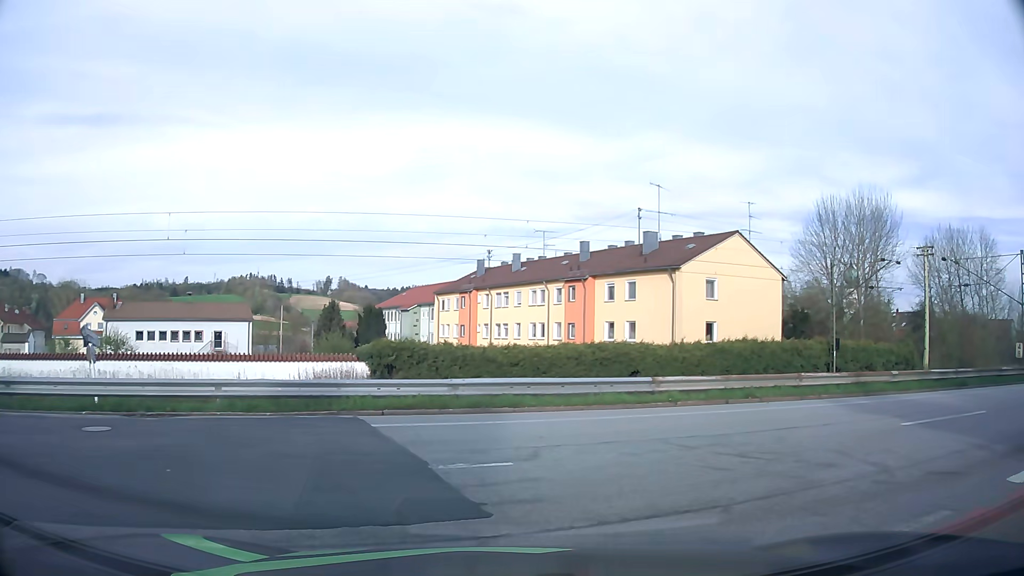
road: unclassified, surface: asphalt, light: Day
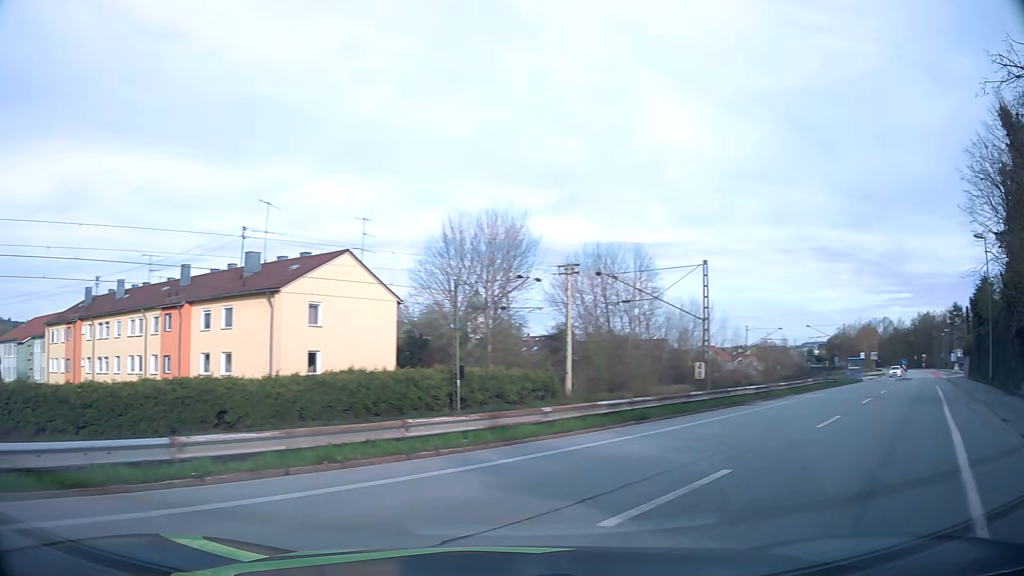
(+1.3, +5.1) m; +30°
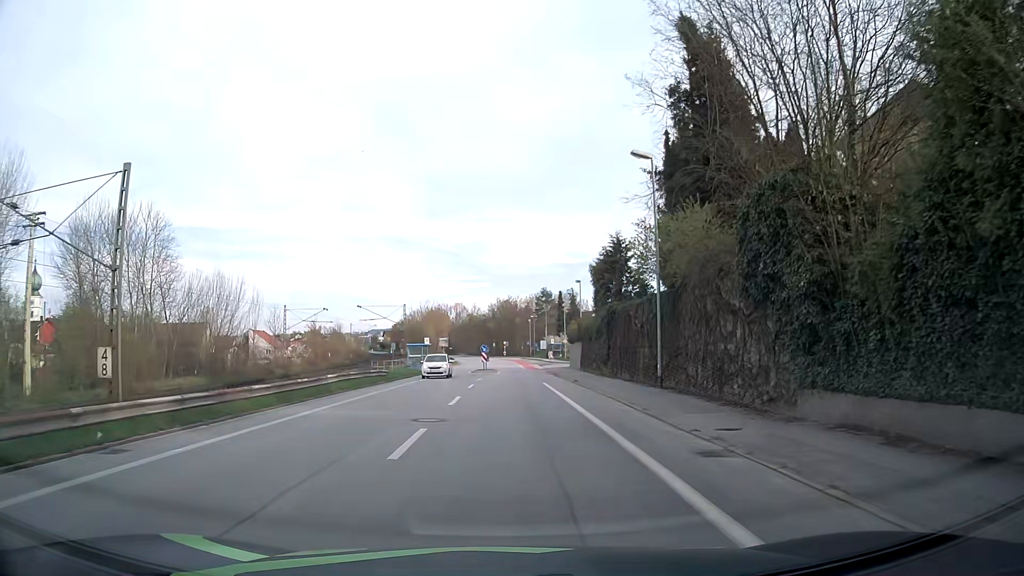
(+7.7, +13.7) m; +39°
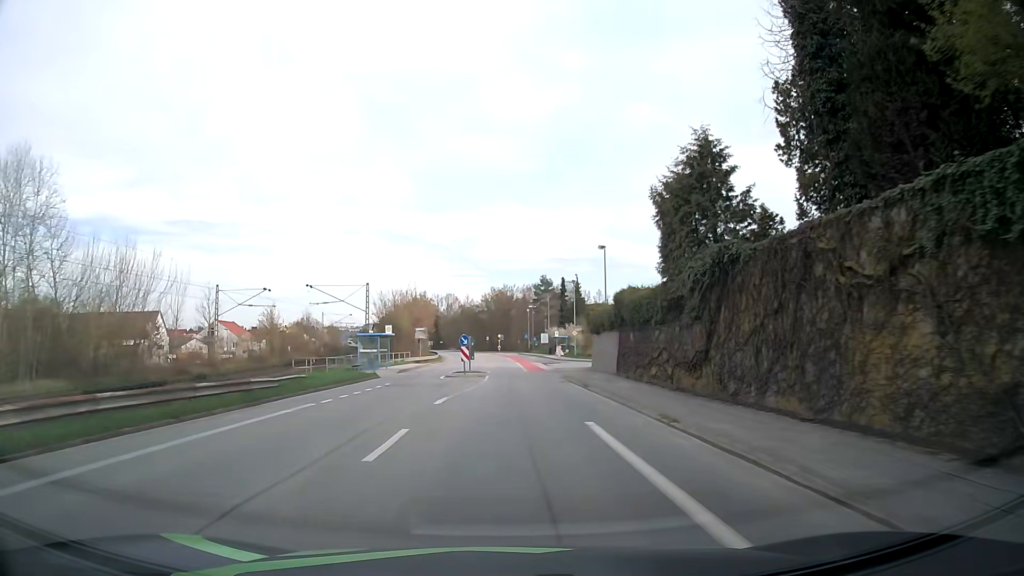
(-0.1, +19.4) m; 0°
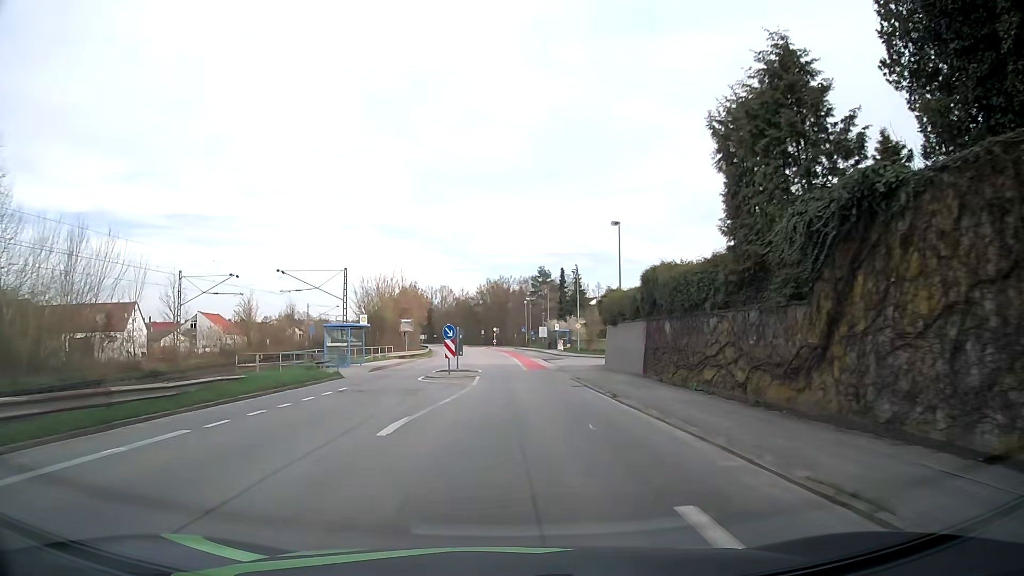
(0.0, +7.2) m; 0°
(0, +10) (0, +20) (0, +30) (0, +40) (0, +50) (0, +60) (0, +70) (-1, +80) (-1, +90) (-1, +100) m
